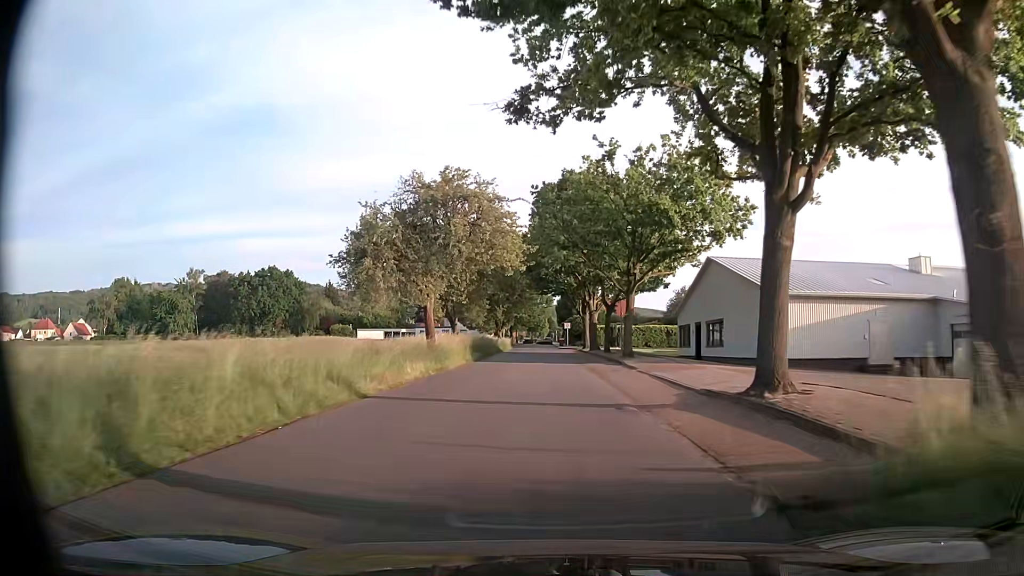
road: unclassified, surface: asphalt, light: Day
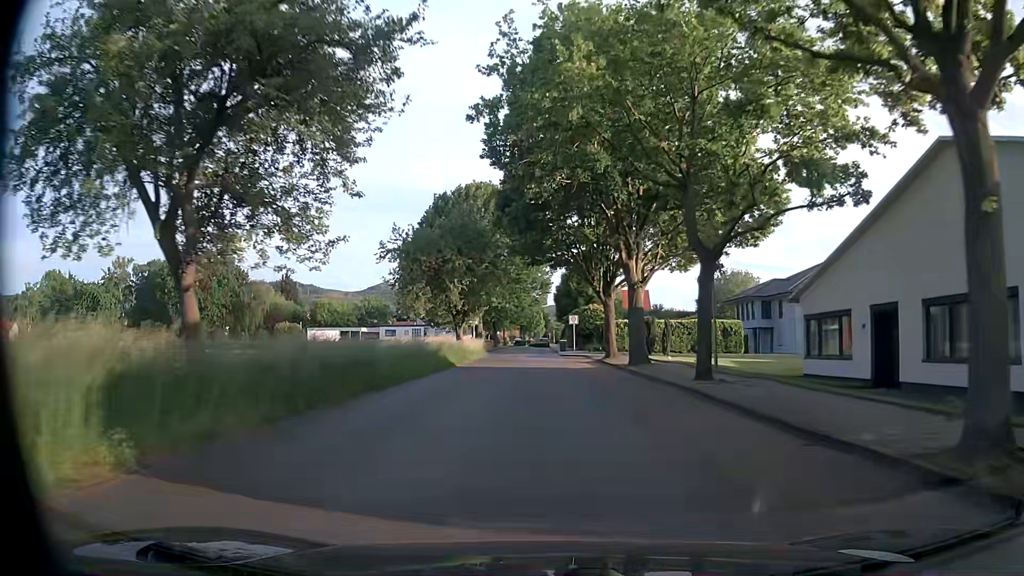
(+0.1, +29.9) m; 0°
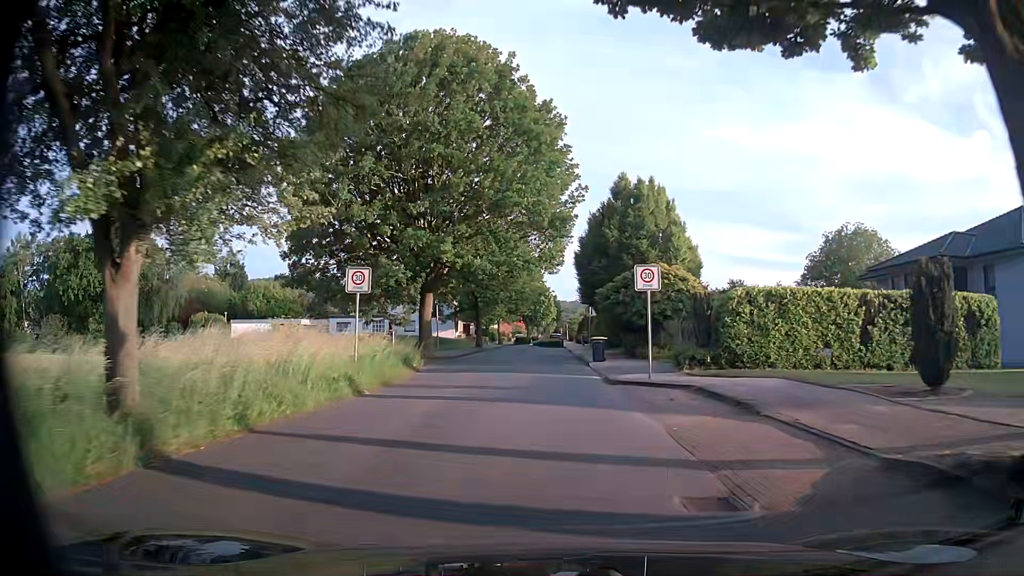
(-0.3, +34.4) m; 0°
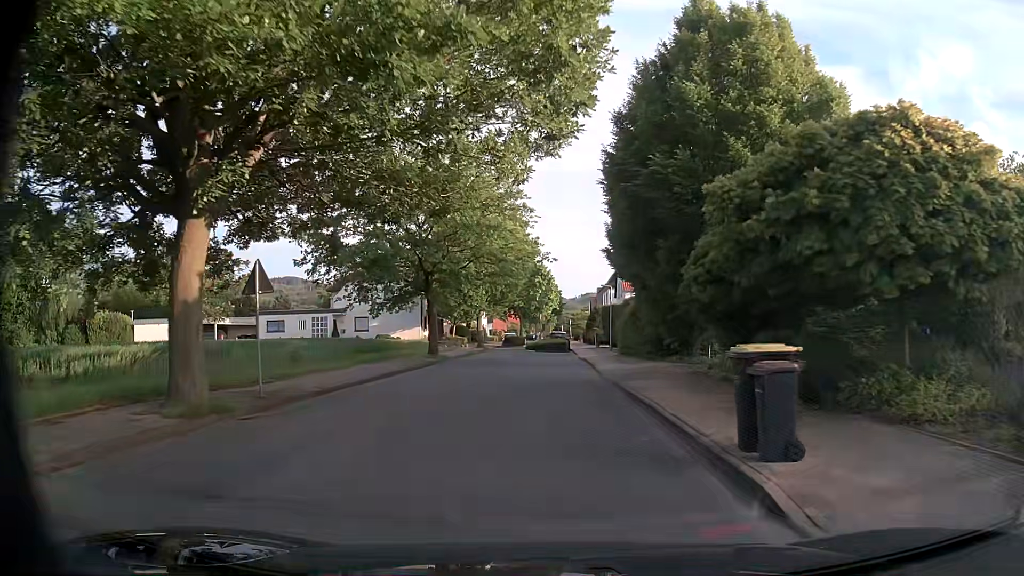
(-0.1, +23.0) m; 0°
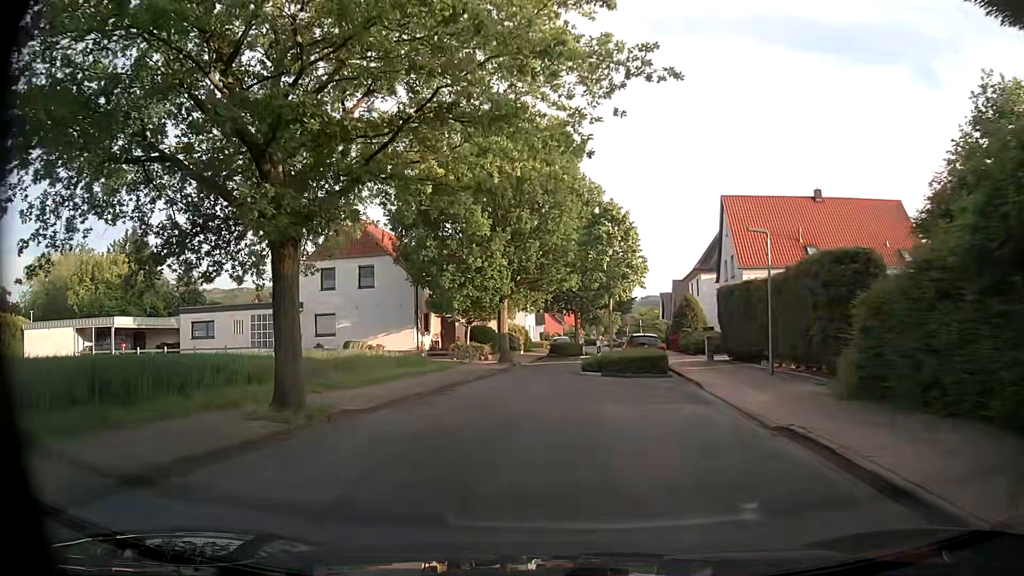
(-0.6, +24.7) m; -5°
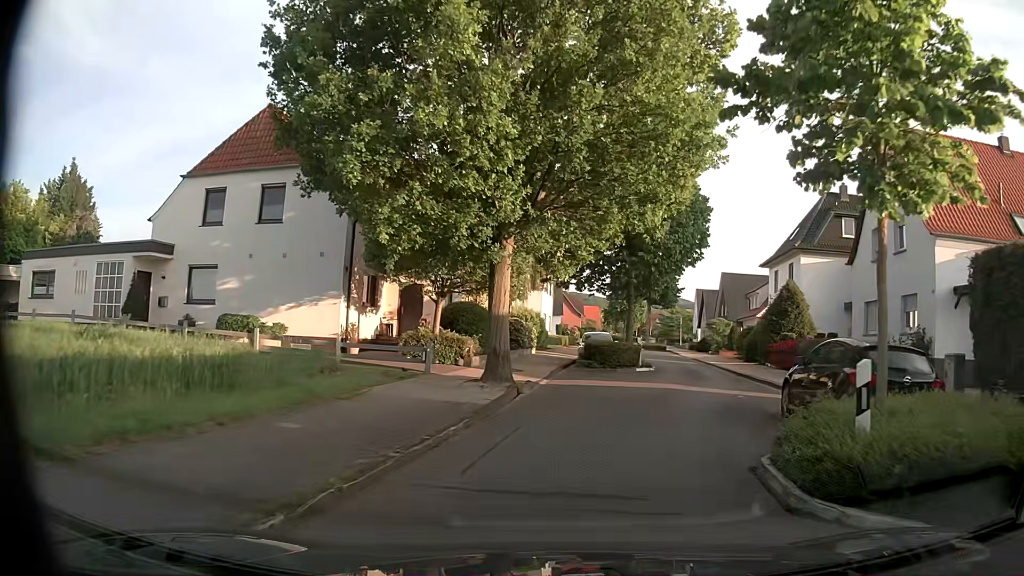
(-0.9, +18.7) m; -2°
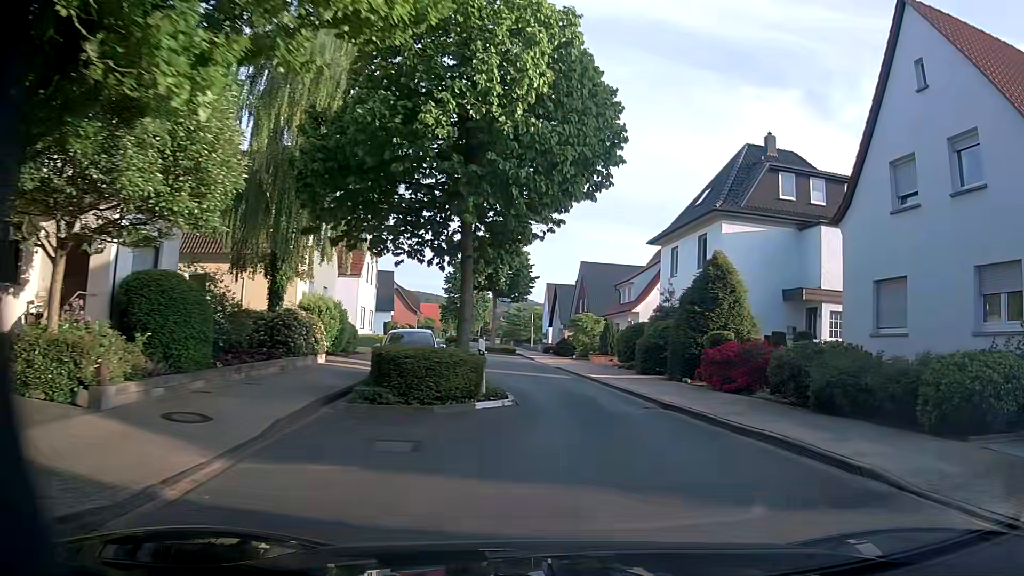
(+1.4, +12.9) m; +15°
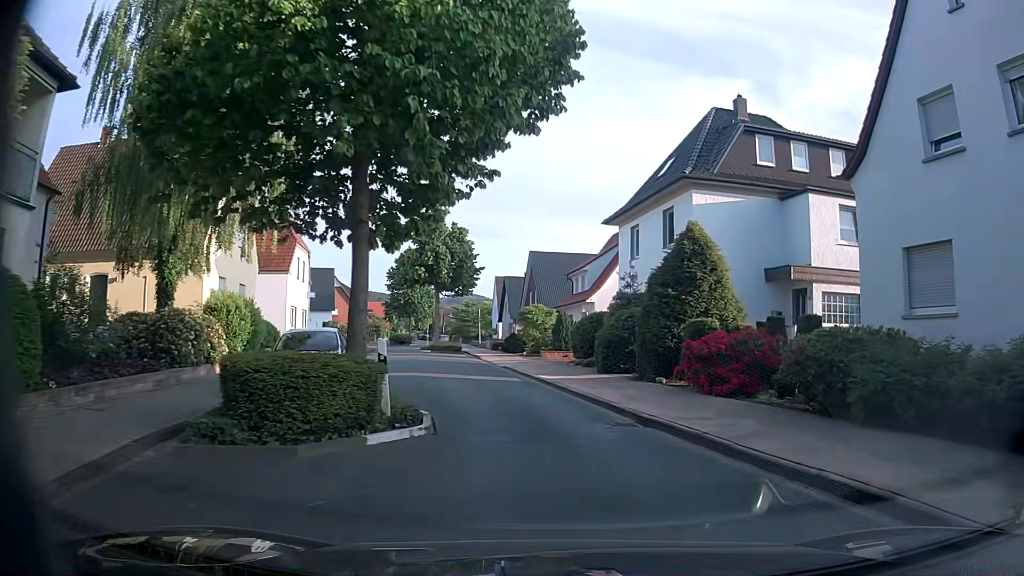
(+0.1, +4.2) m; +3°
(0, +10) (-1, +20) (-4, +30) (-7, +39) (-11, +48) (-12, +58) (-12, +68) (-13, +78) (-15, +88) (-17, +98) m
